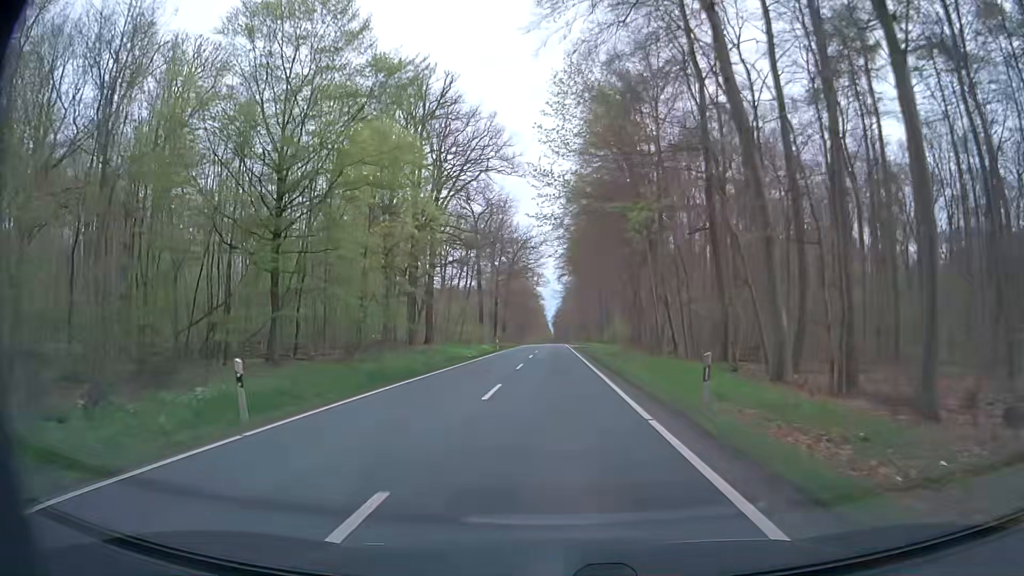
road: secondary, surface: asphalt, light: Day
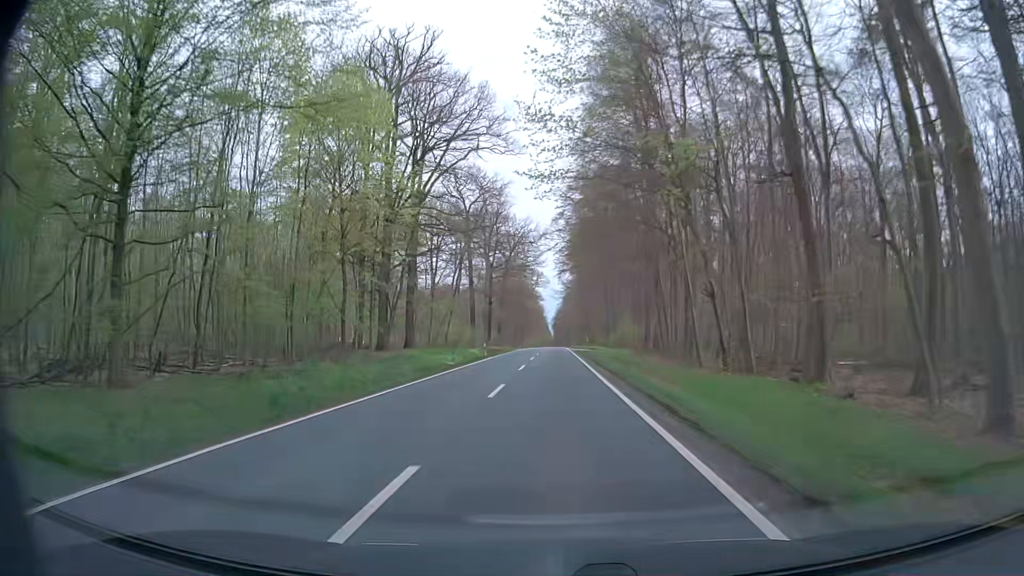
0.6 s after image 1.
(0.0, +10.8) m; 0°
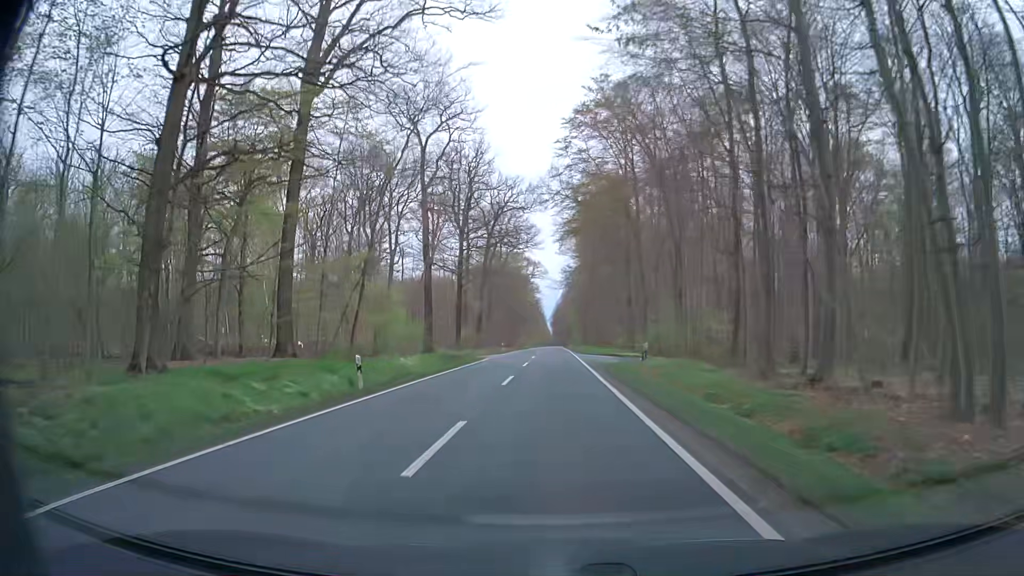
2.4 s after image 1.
(+0.1, +32.4) m; 0°
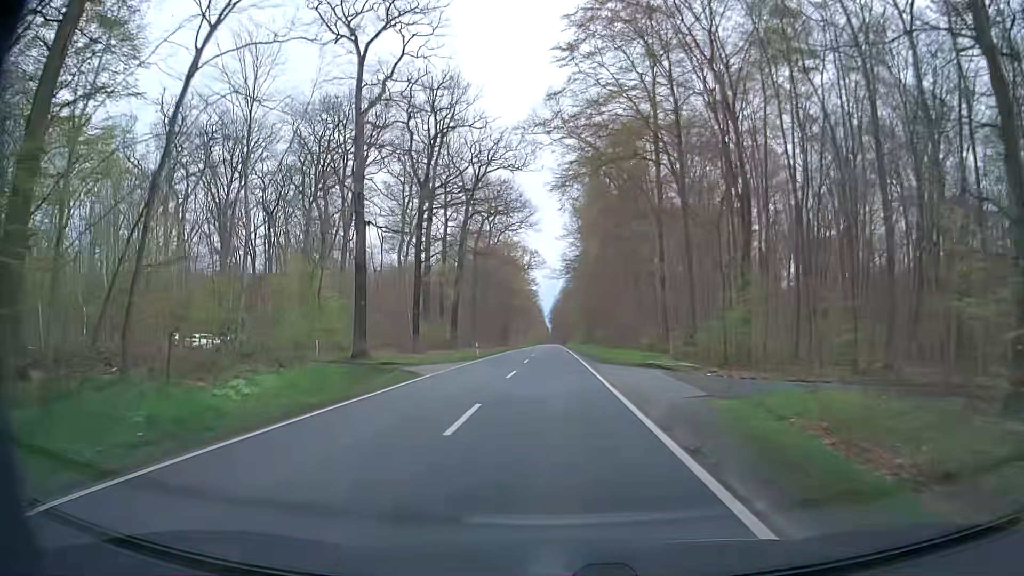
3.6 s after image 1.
(+0.1, +21.6) m; +1°
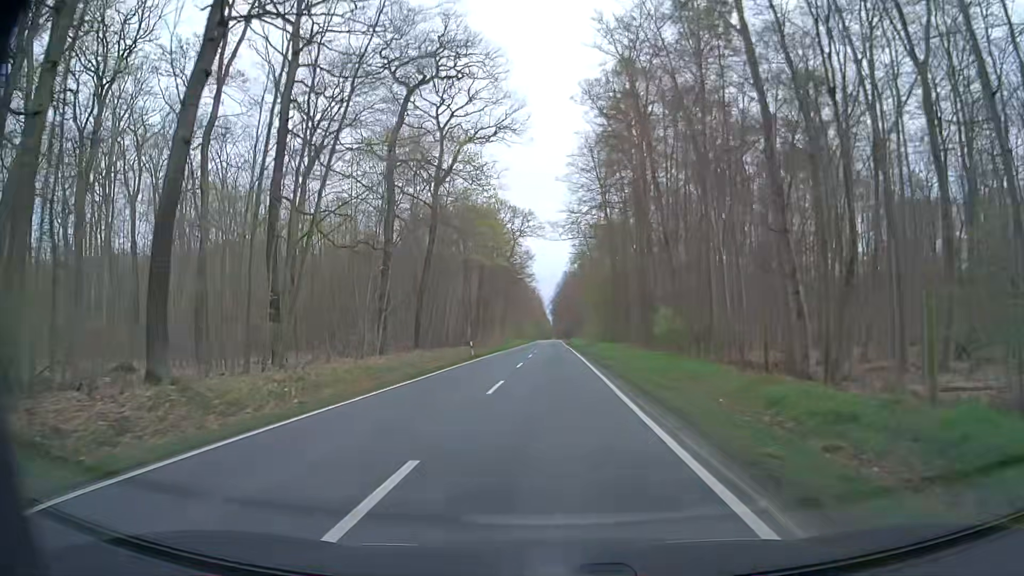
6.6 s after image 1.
(-0.3, +54.1) m; -1°
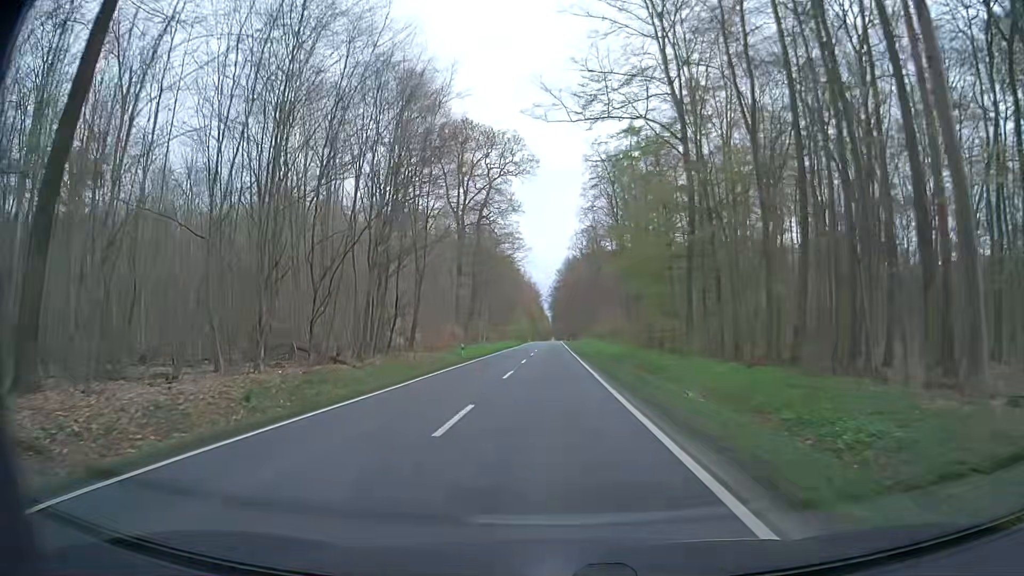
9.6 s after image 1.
(+0.1, +54.2) m; 0°
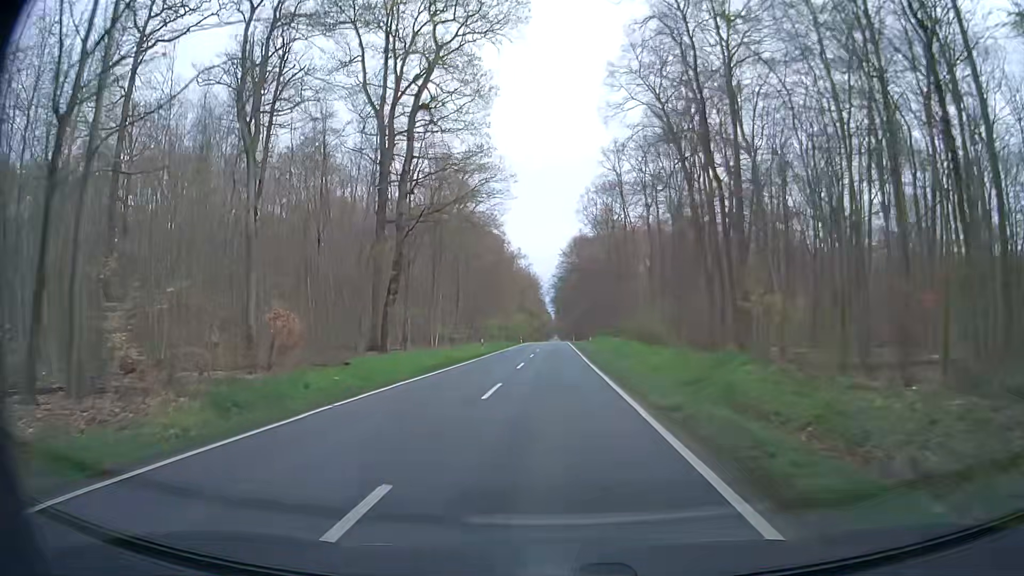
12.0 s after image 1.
(-0.1, +43.2) m; 0°
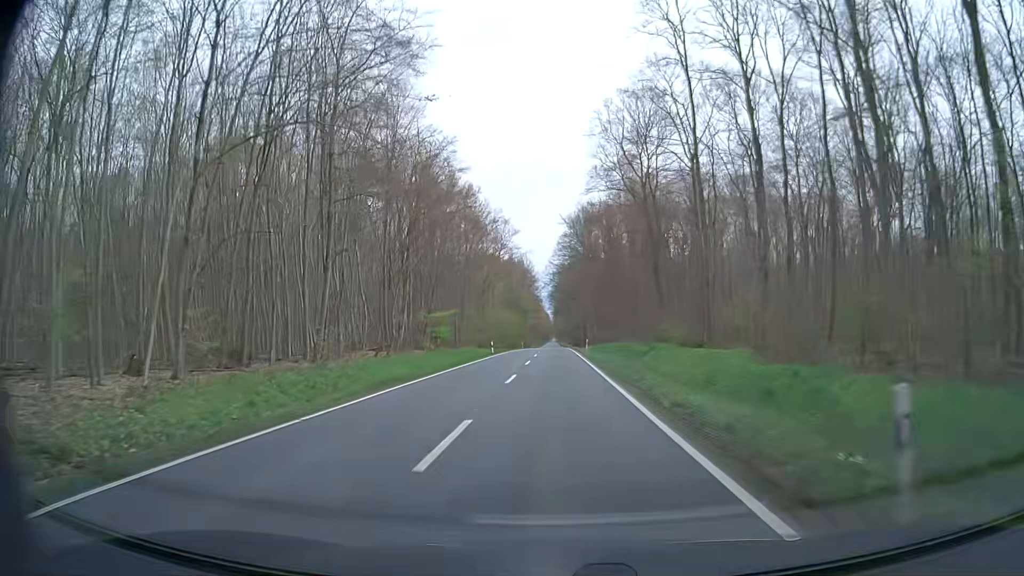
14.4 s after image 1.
(0.0, +43.2) m; +1°
(0, +10) (0, +20) (0, +30) (0, +40) (0, +50) (0, +60) (0, +70) (-1, +80) (-1, +90) (-1, +100) m
